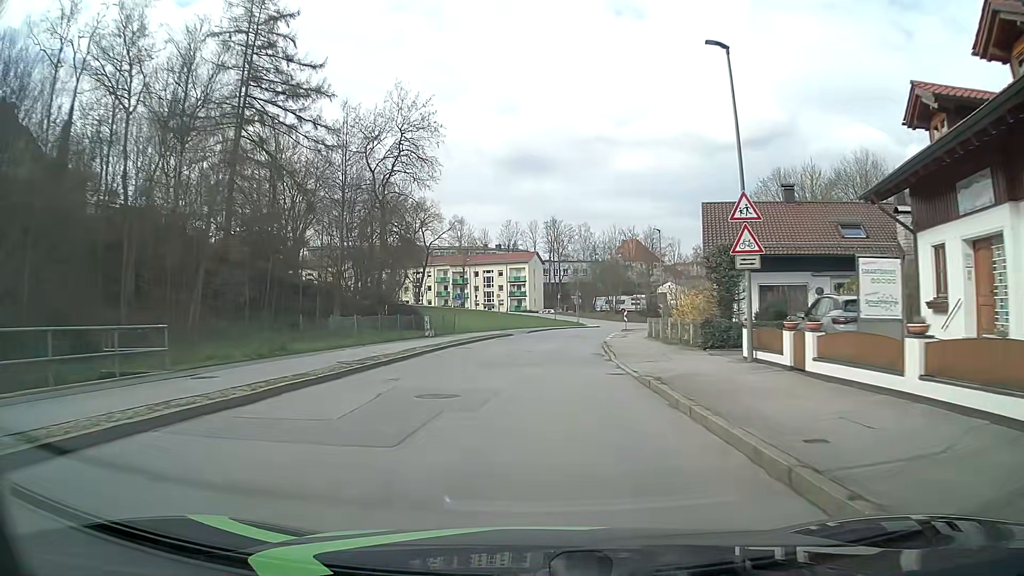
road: unclassified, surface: asphalt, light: Day
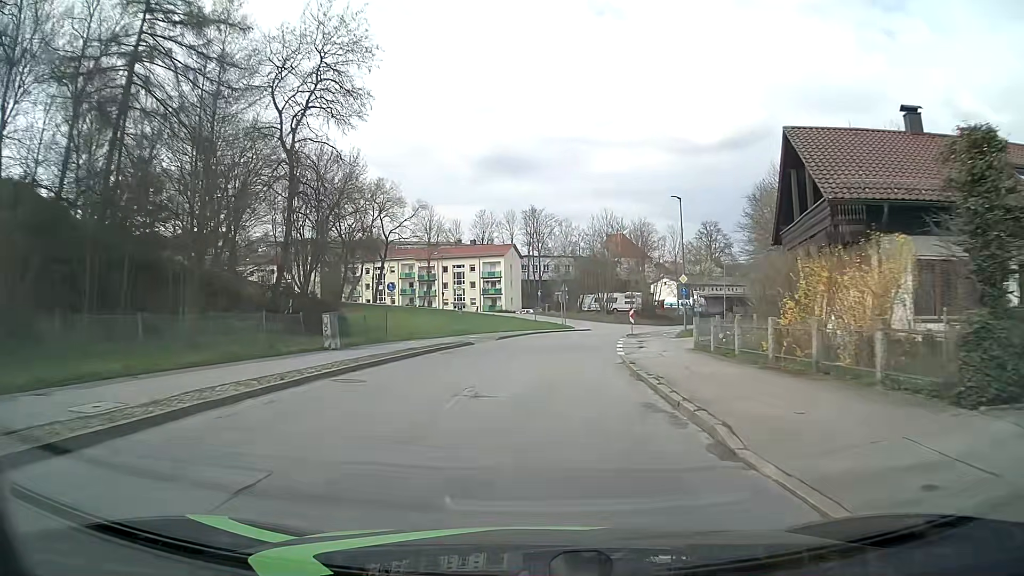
(+0.2, +15.5) m; +2°
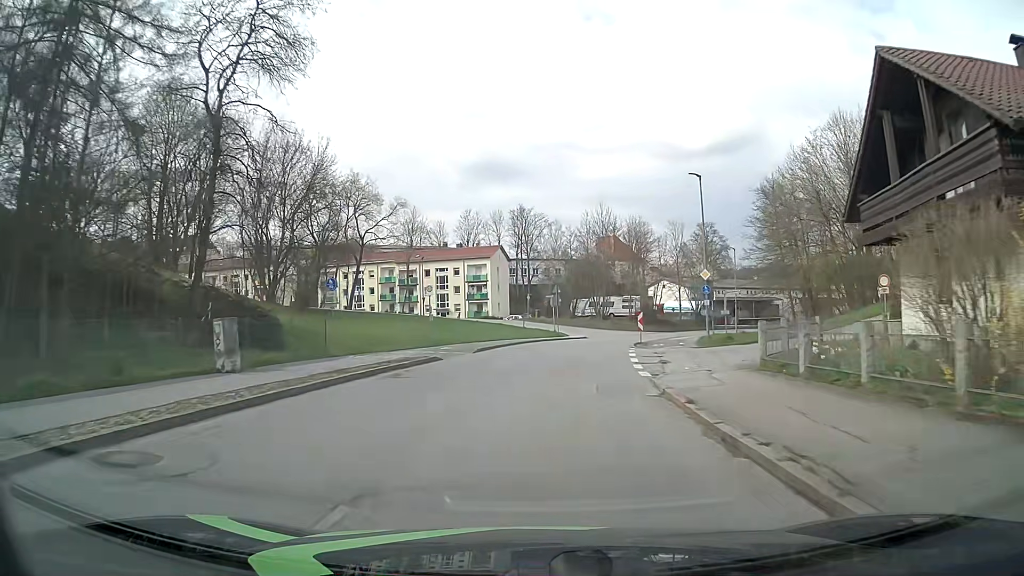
(+0.1, +7.8) m; +1°
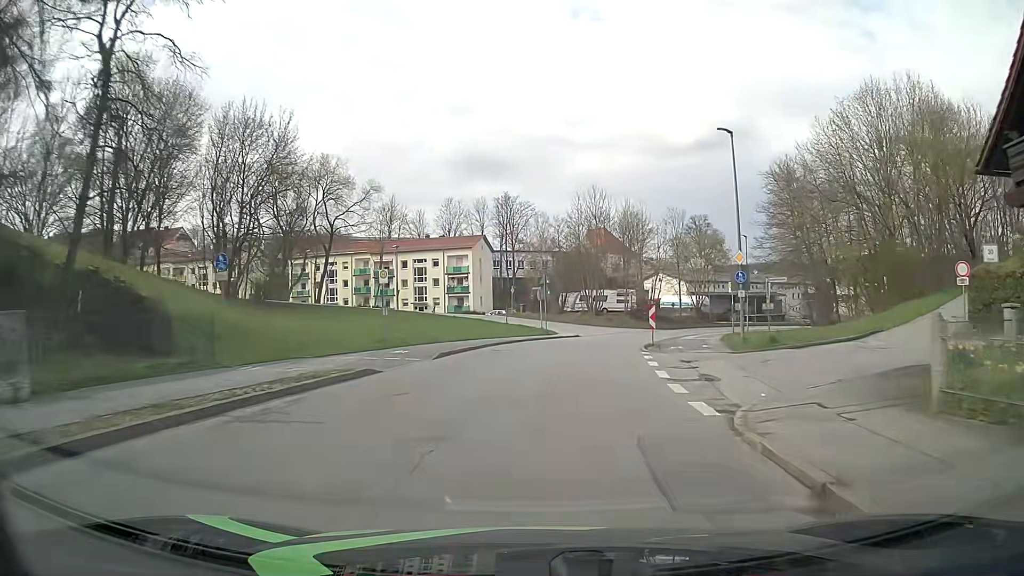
(0.0, +7.7) m; +1°
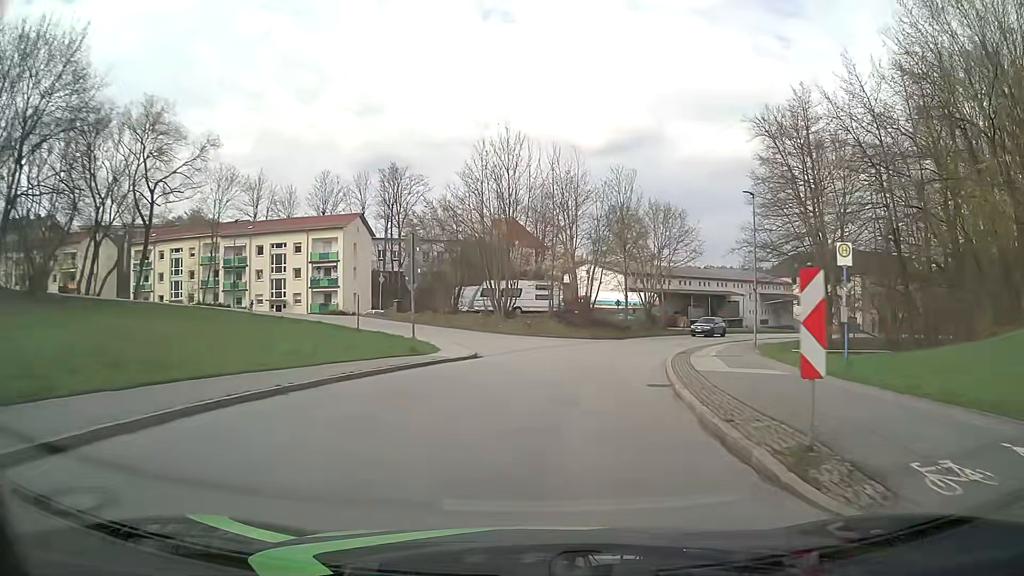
(+1.4, +22.5) m; +9°
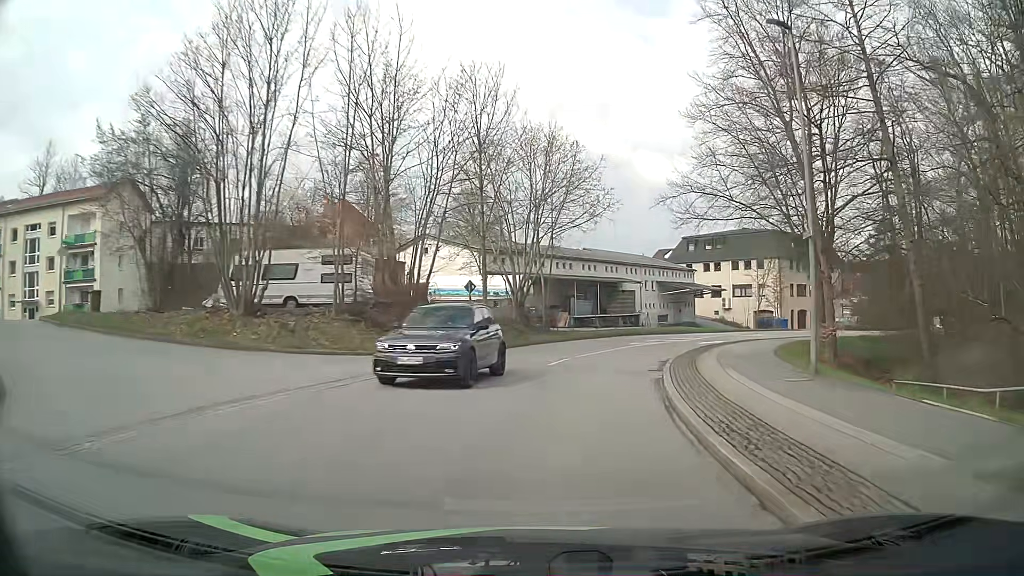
(+2.3, +21.8) m; +12°
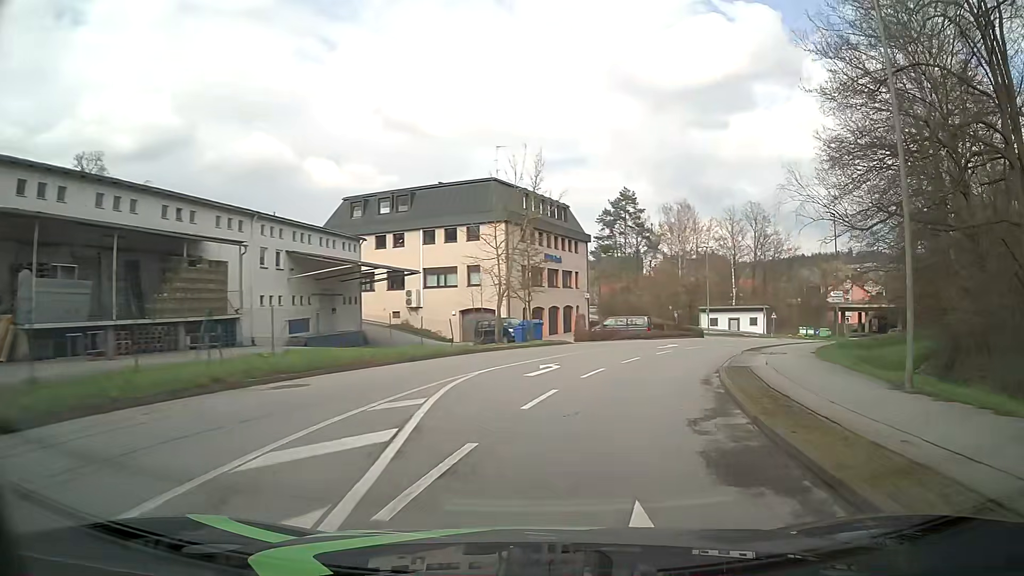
(+7.5, +35.2) m; +27°
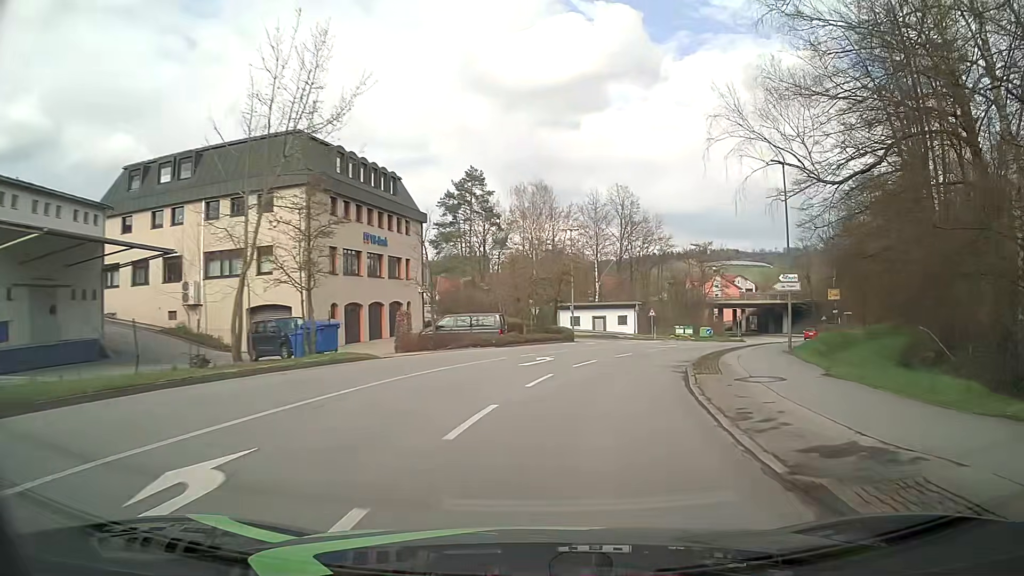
(+2.0, +14.5) m; +14°
(+1, +10) (+3, +20) (+6, +29) (+10, +38) (+16, +47) (+21, +55) (+27, +63) (+32, +72) (+36, +81) (+38, +91) m
